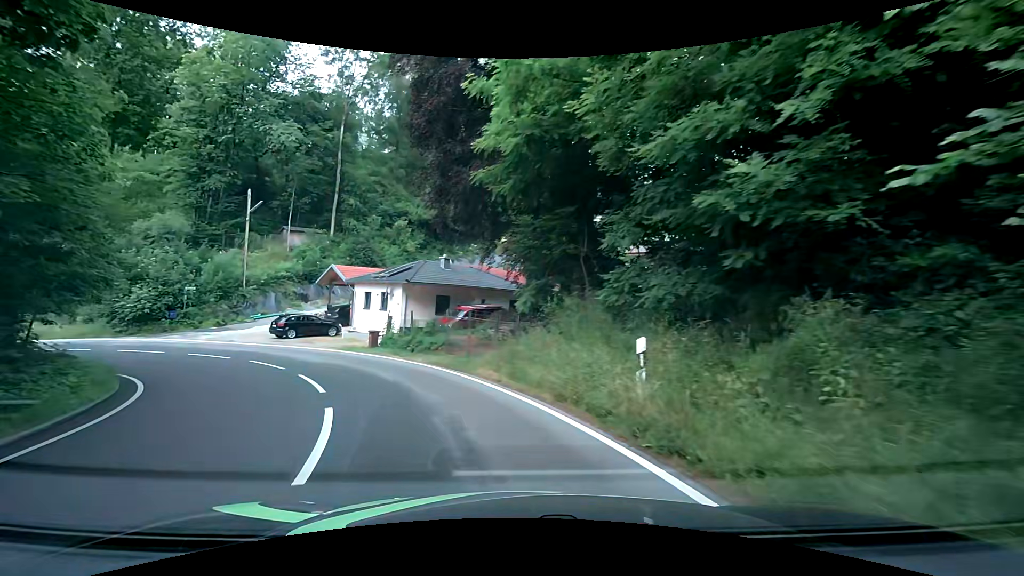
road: tertiary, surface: asphalt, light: Day
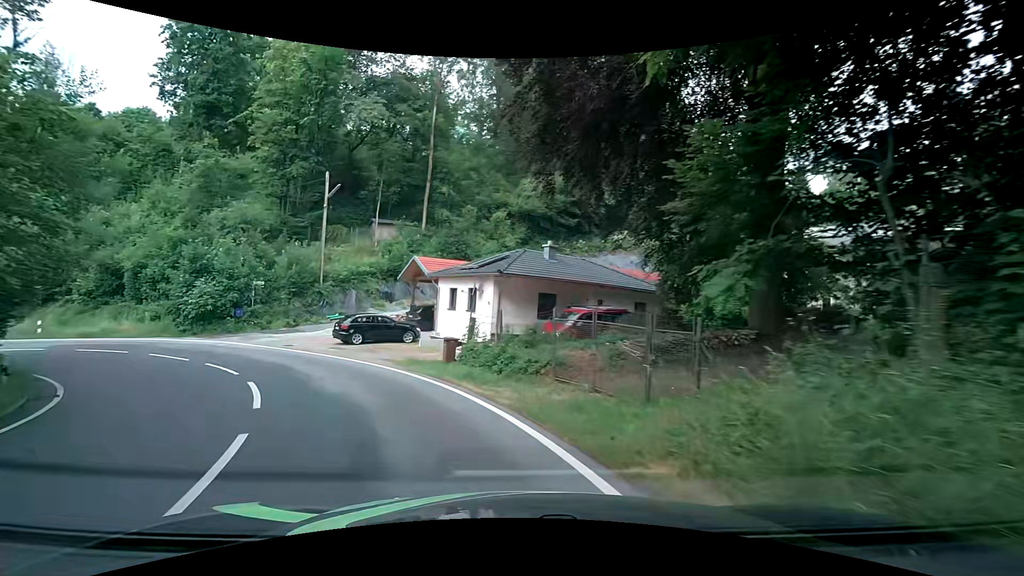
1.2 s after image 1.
(-0.8, +8.2) m; -12°
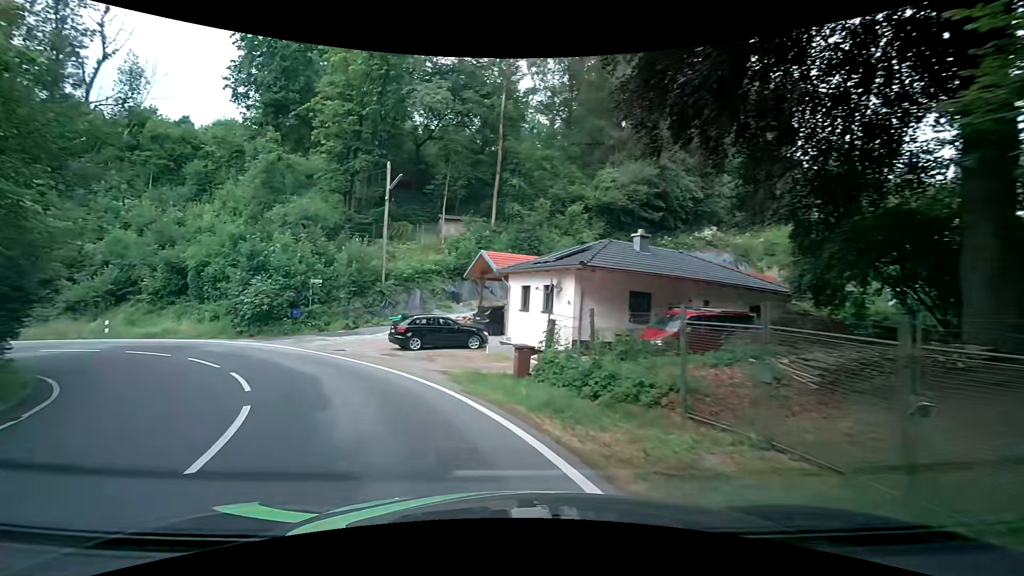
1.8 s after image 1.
(-0.3, +4.1) m; -7°
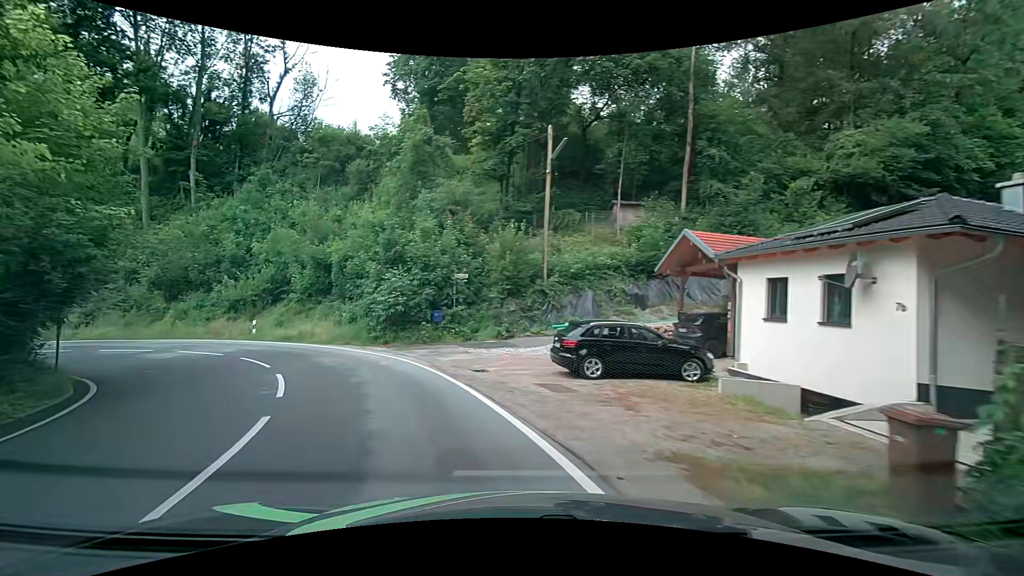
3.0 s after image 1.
(-1.4, +8.0) m; -19°
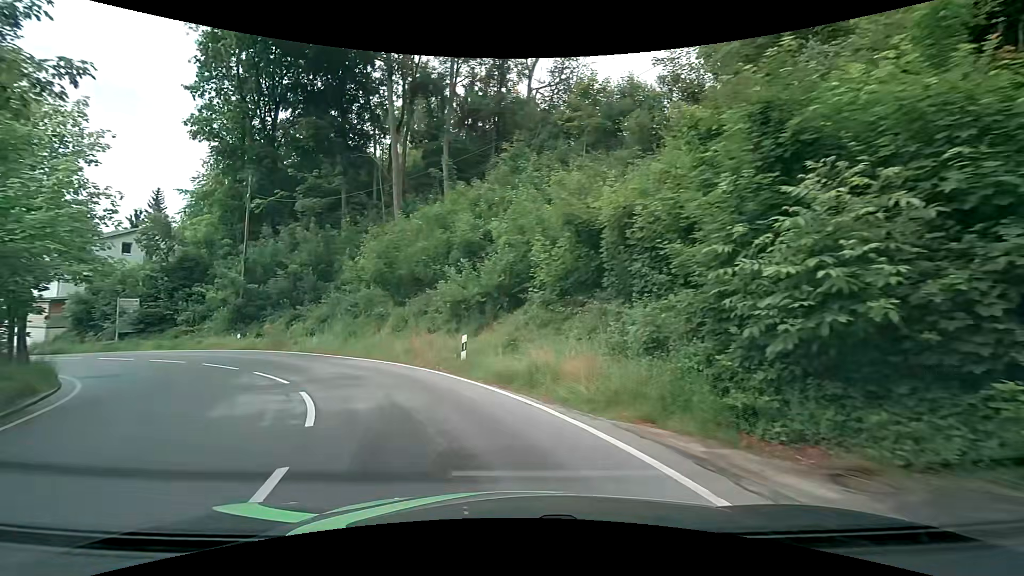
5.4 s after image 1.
(-4.7, +15.2) m; -31°
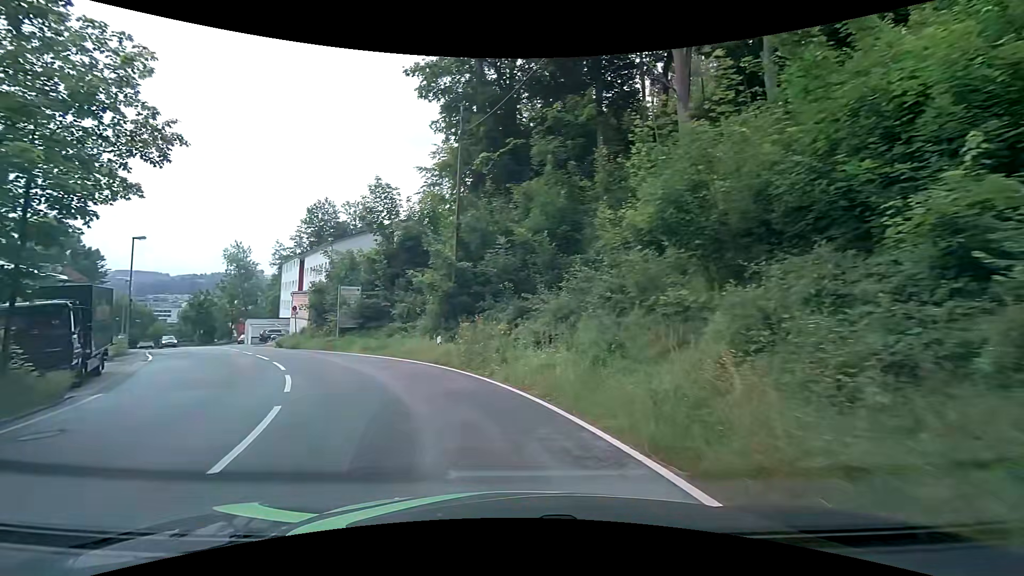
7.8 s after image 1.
(-3.8, +14.8) m; -30°
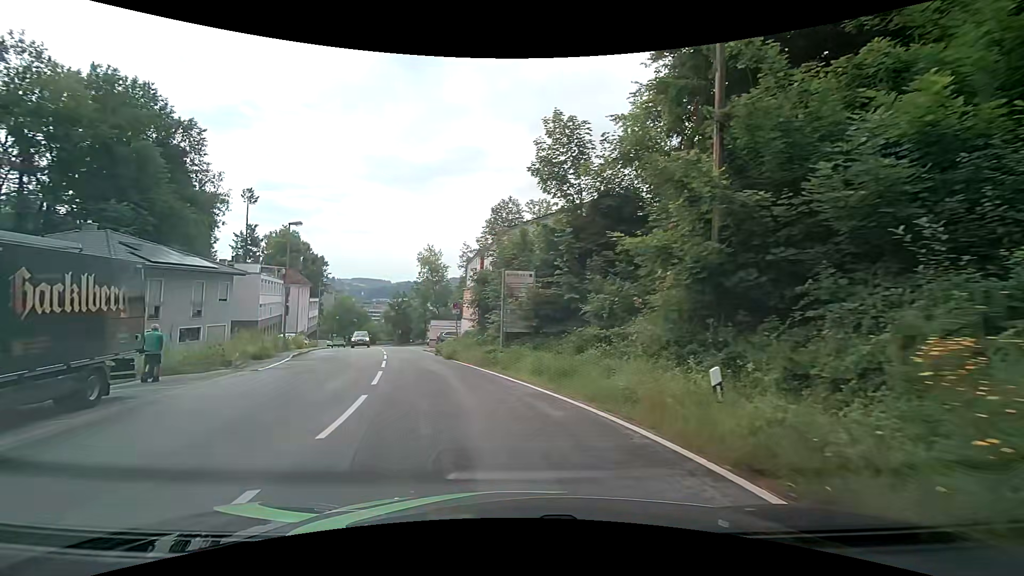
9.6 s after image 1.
(-2.2, +11.3) m; -20°
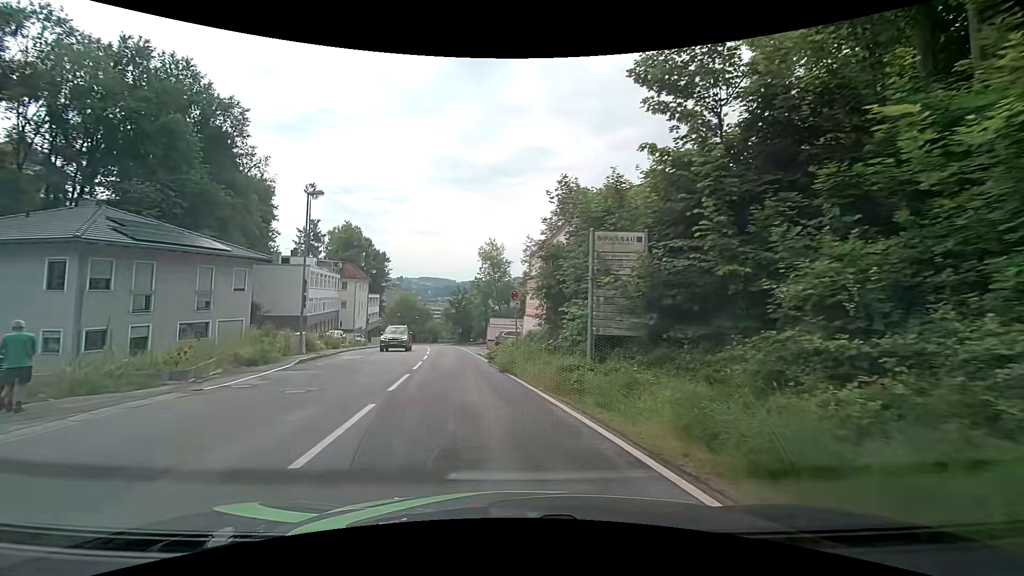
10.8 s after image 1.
(-0.6, +7.8) m; -7°
